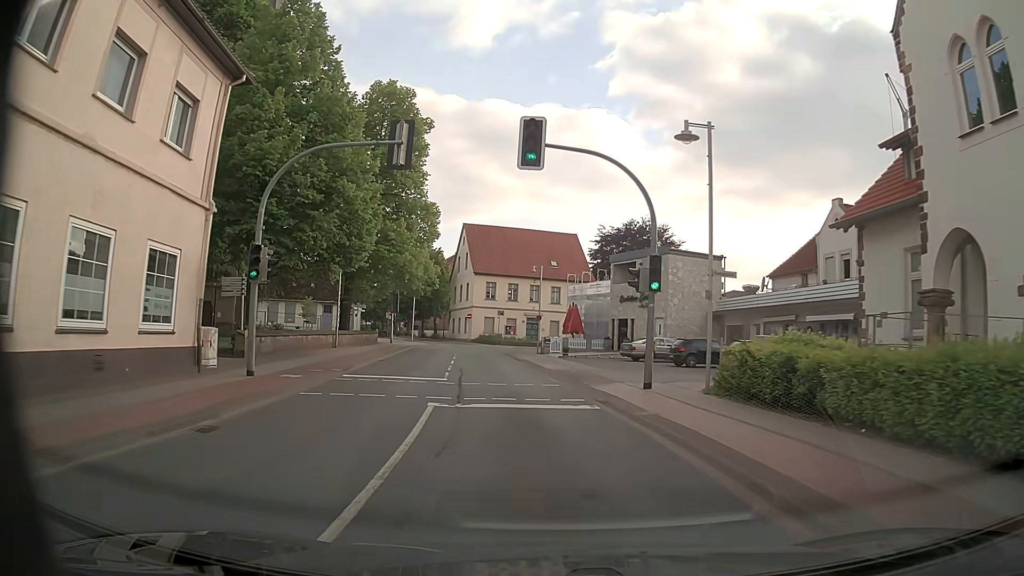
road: primary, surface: asphalt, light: Day
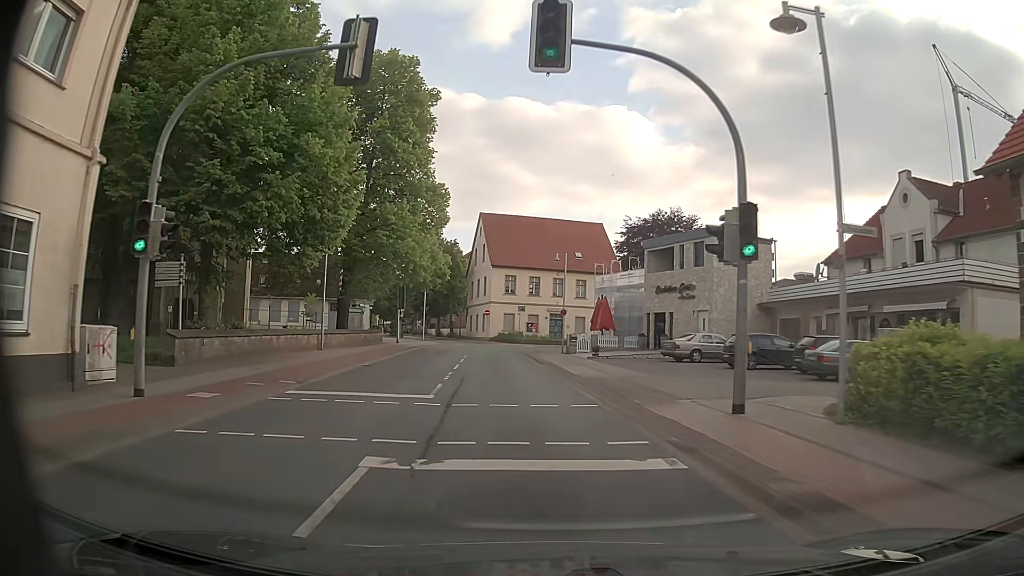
(-0.1, +6.3) m; -2°
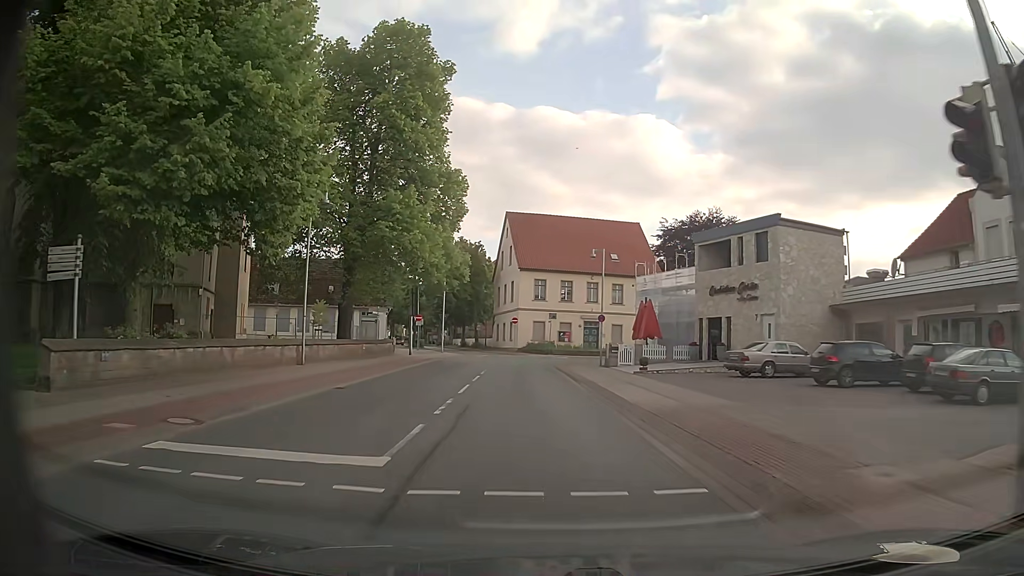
(-0.2, +6.5) m; -3°
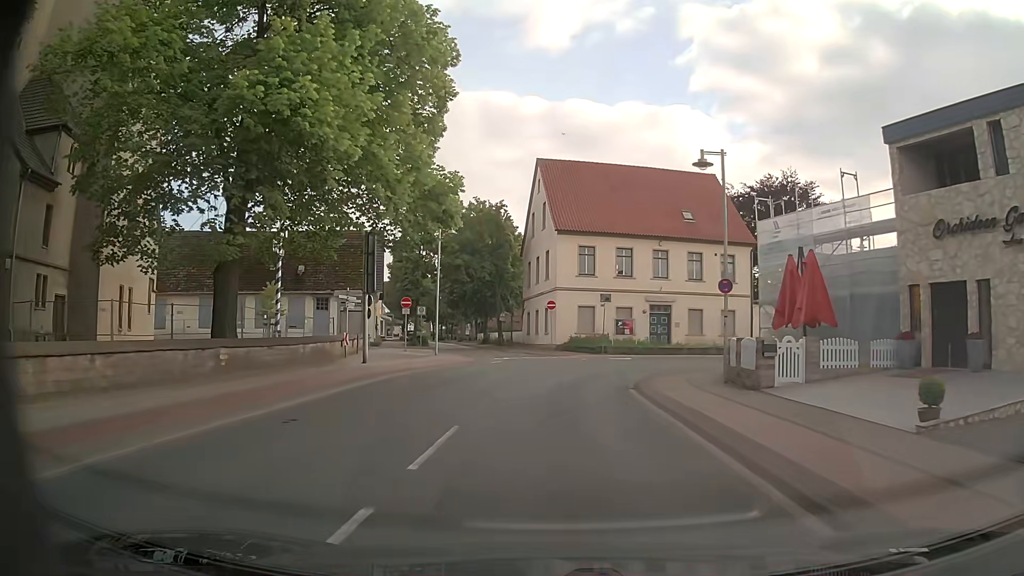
(-0.6, +19.1) m; -3°
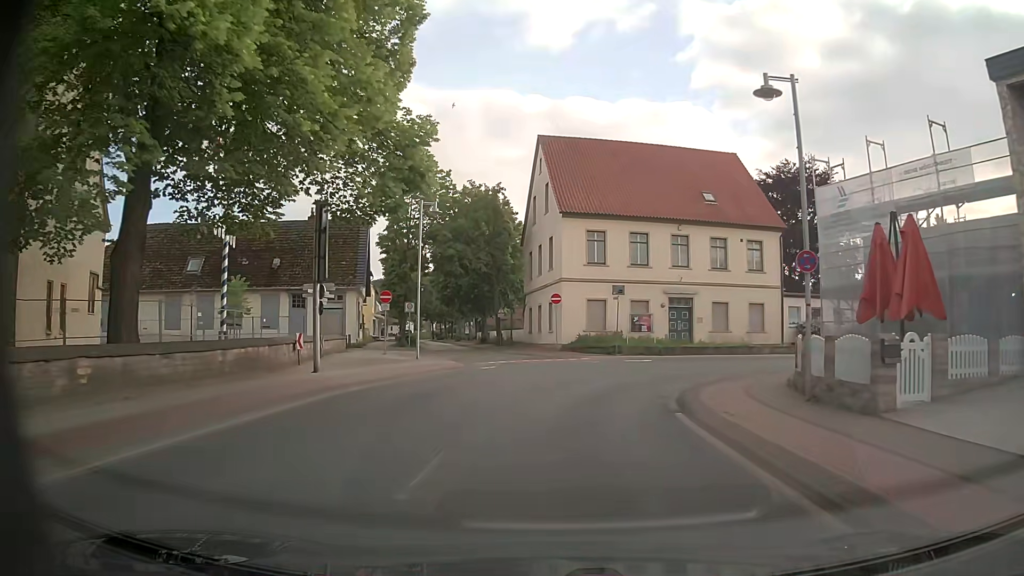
(-0.1, +5.7) m; -1°
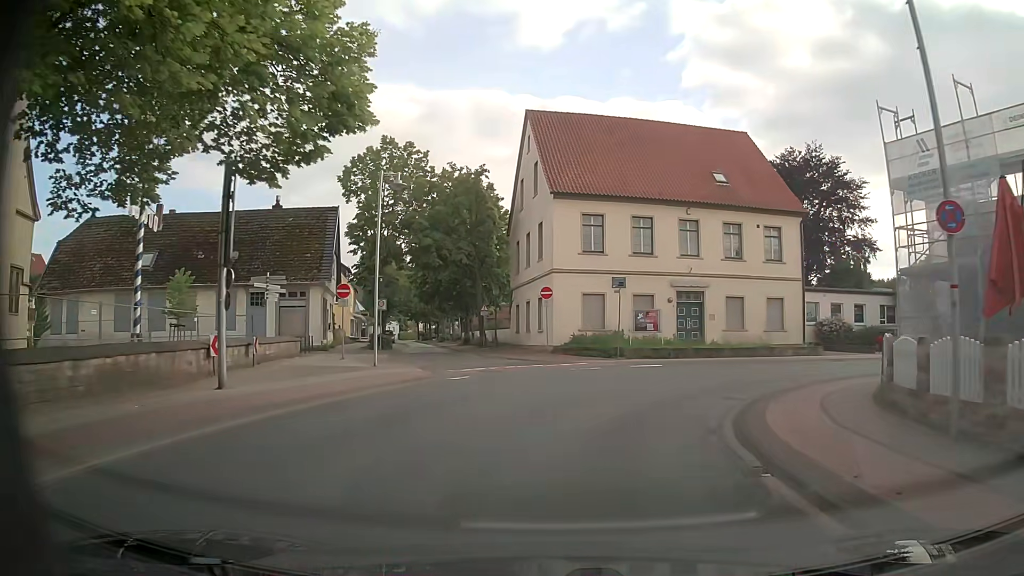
(0.0, +5.3) m; 0°
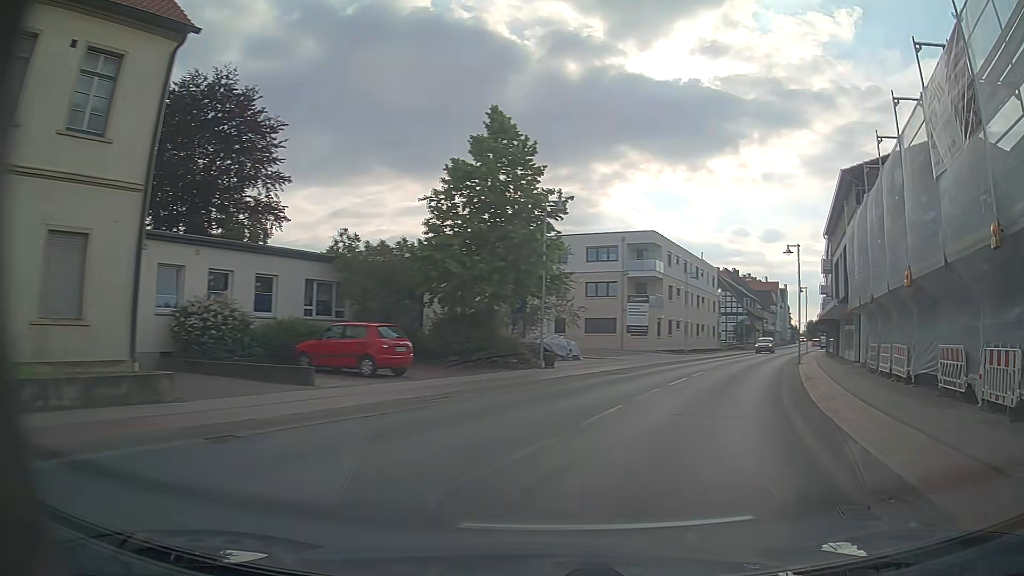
(+8.4, +22.5) m; +52°
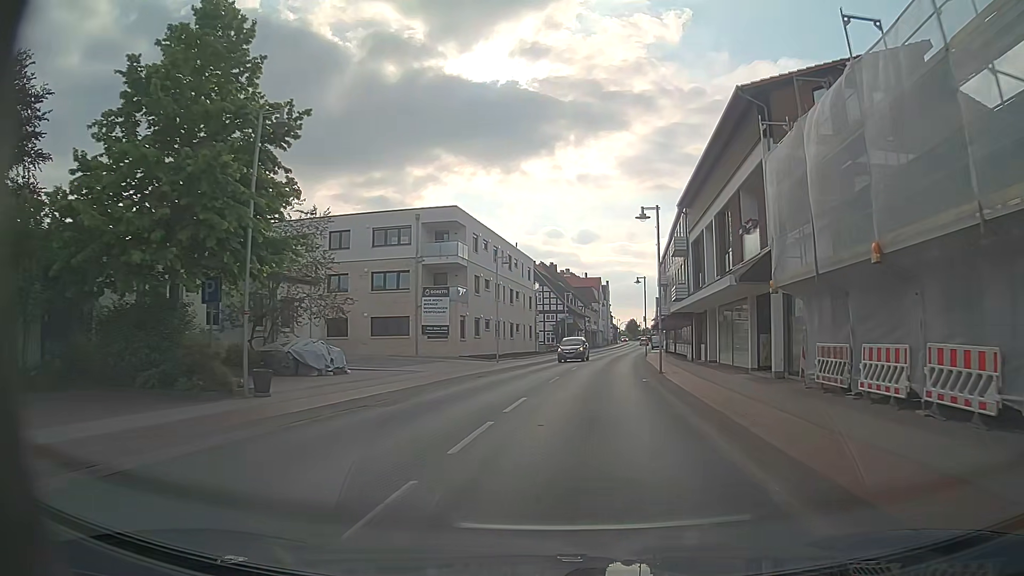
(+2.1, +11.2) m; +16°
(0, +10) (+1, +20) (+3, +30) (+4, +40) (+5, +50) (+7, +60) (+9, +69) (+10, +79) (+12, +89) (+14, +99) m
